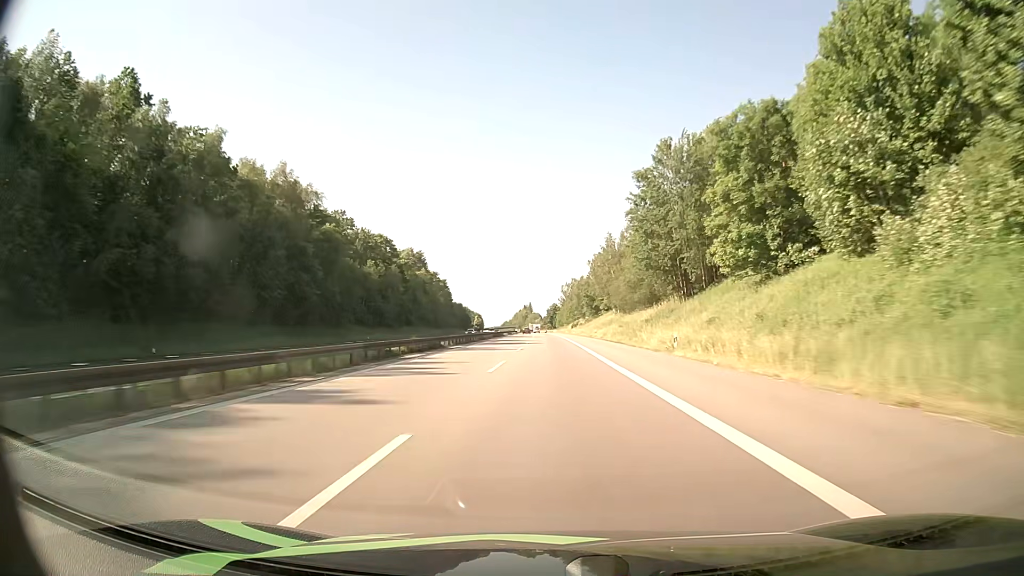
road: motorway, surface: asphalt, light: Day
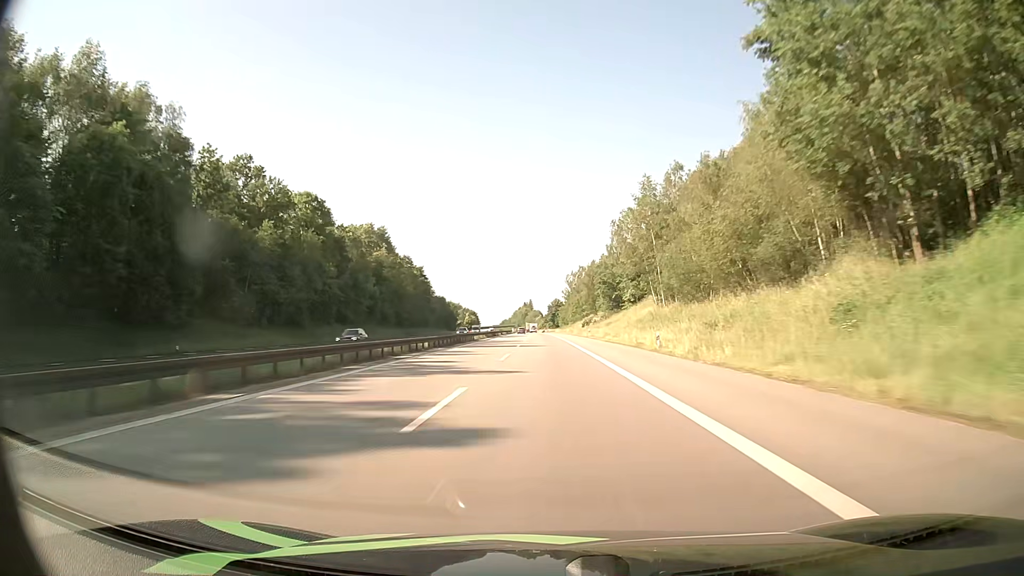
(-0.2, +46.8) m; 0°
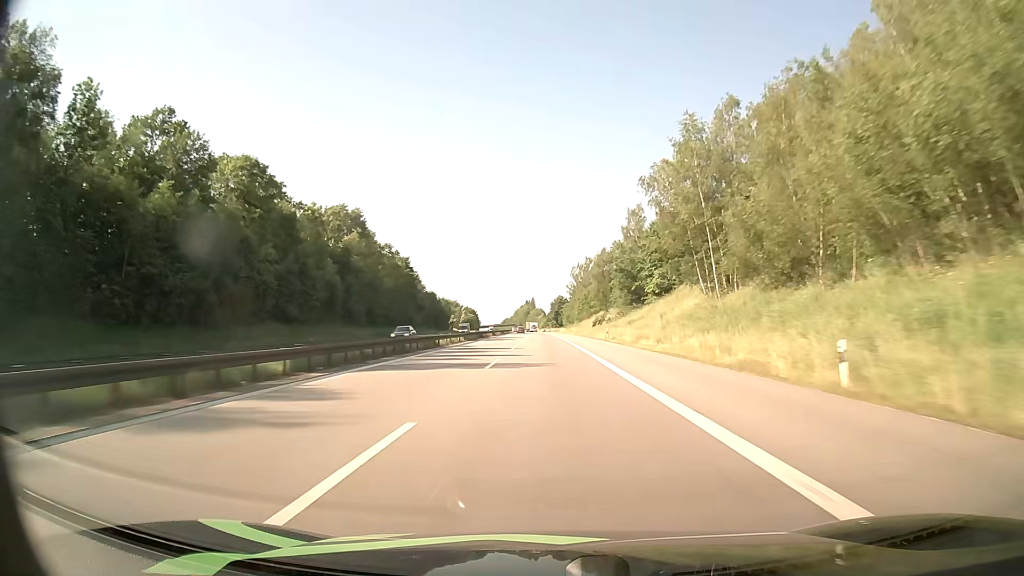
(-0.1, +23.2) m; 0°
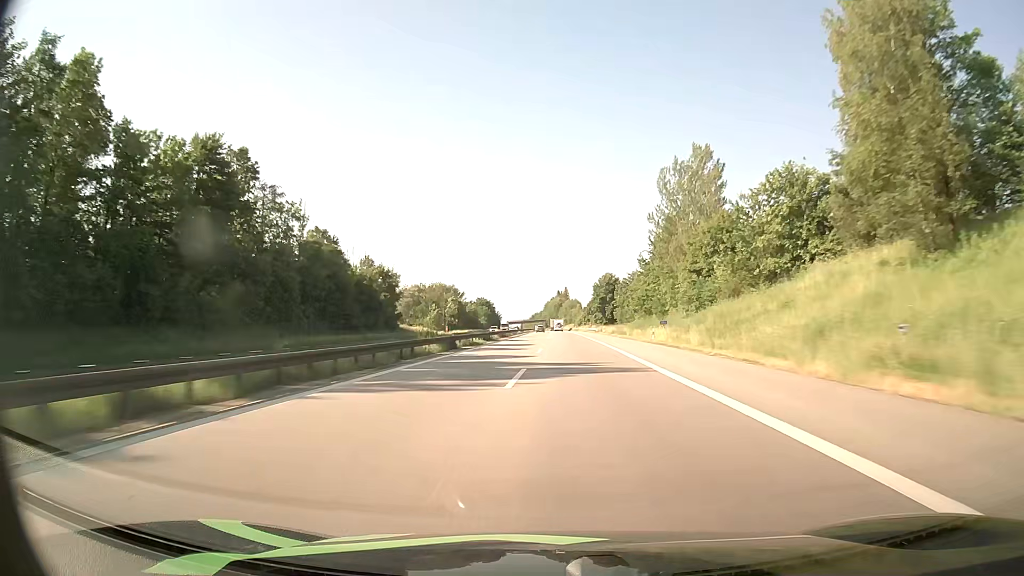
(-2.1, +112.8) m; -3°
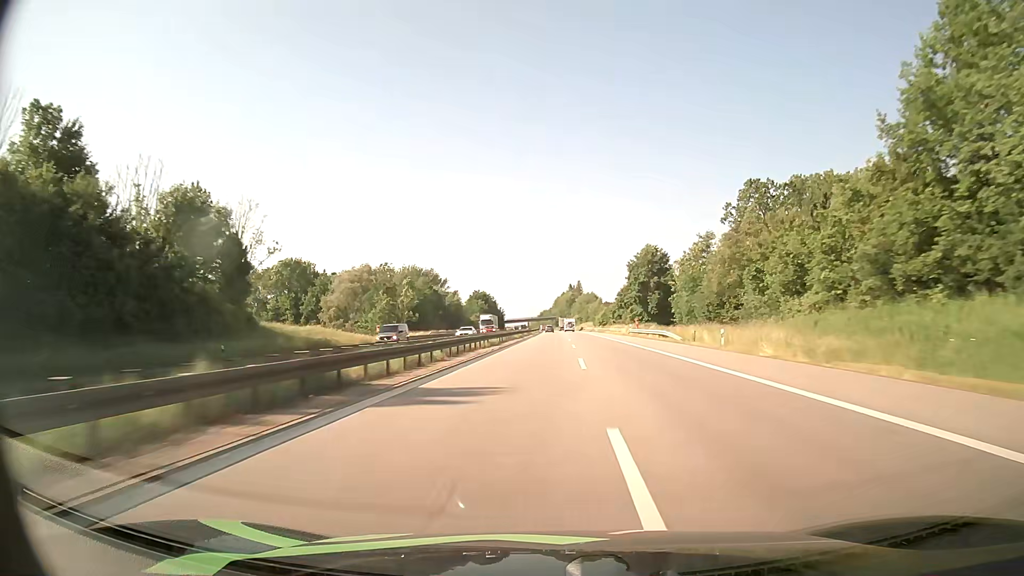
(-0.7, +64.6) m; -1°
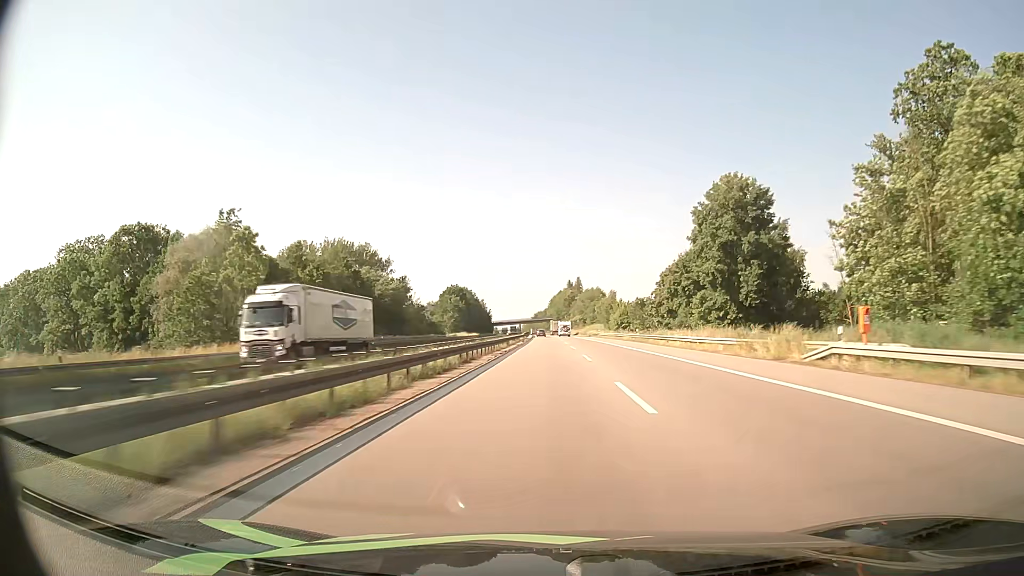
(+0.2, +62.7) m; 0°
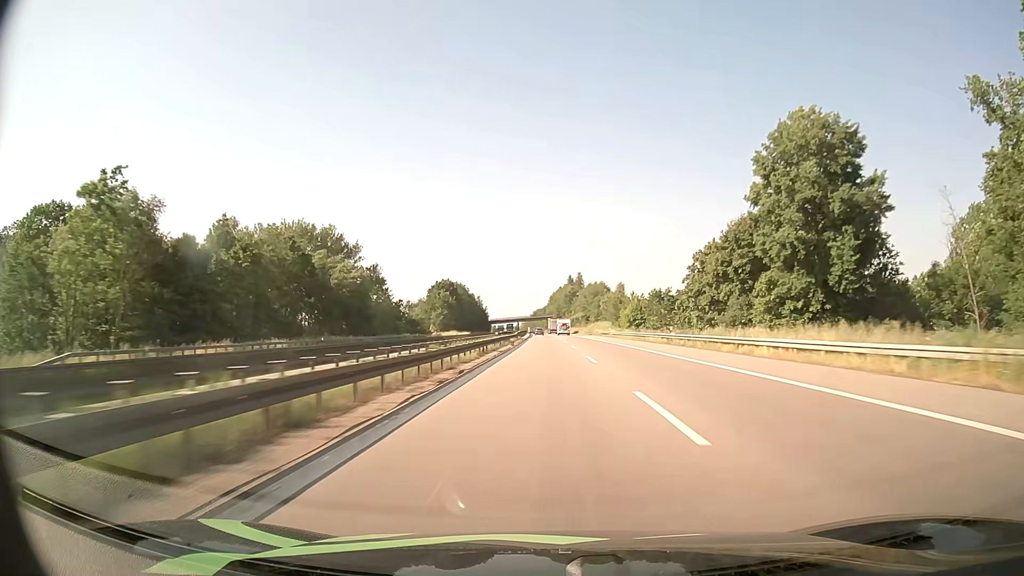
(0.0, +20.9) m; 0°
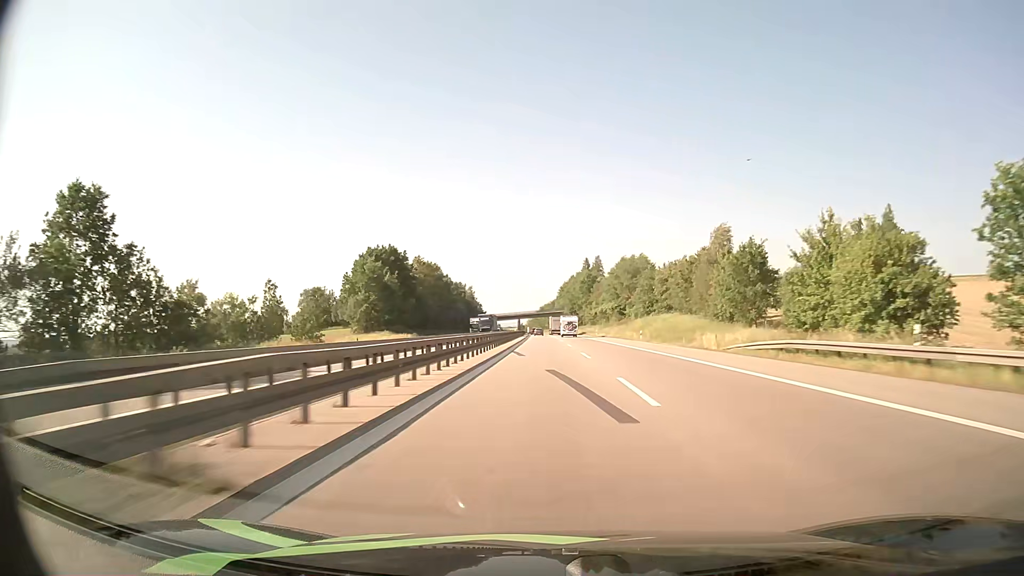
(-0.4, +85.1) m; -1°
(0, +10) (0, +20) (0, +30) (0, +40) (0, +50) (0, +60) (0, +70) (0, +80) (-1, +90) (-1, +100) m
